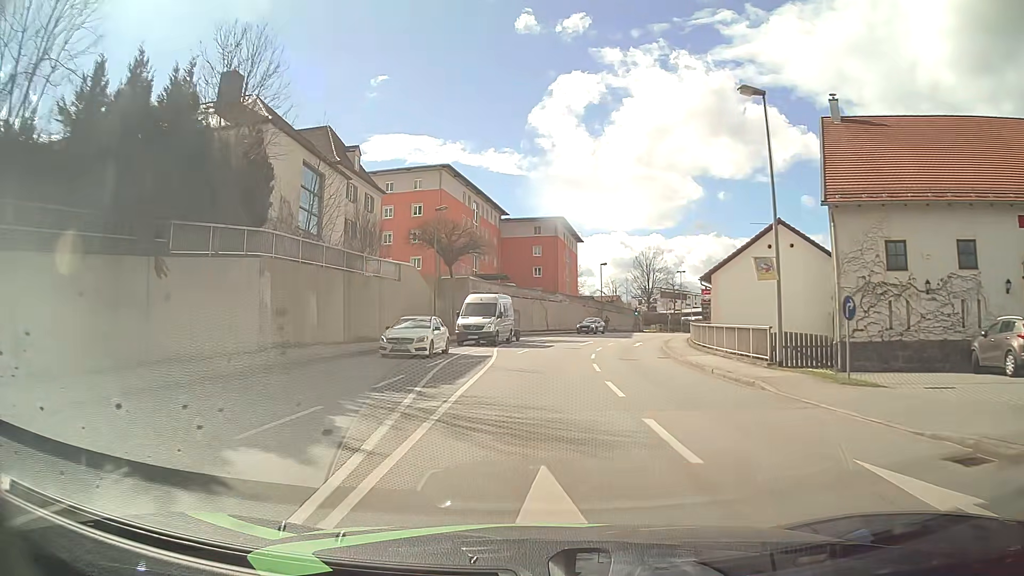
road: tertiary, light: Day
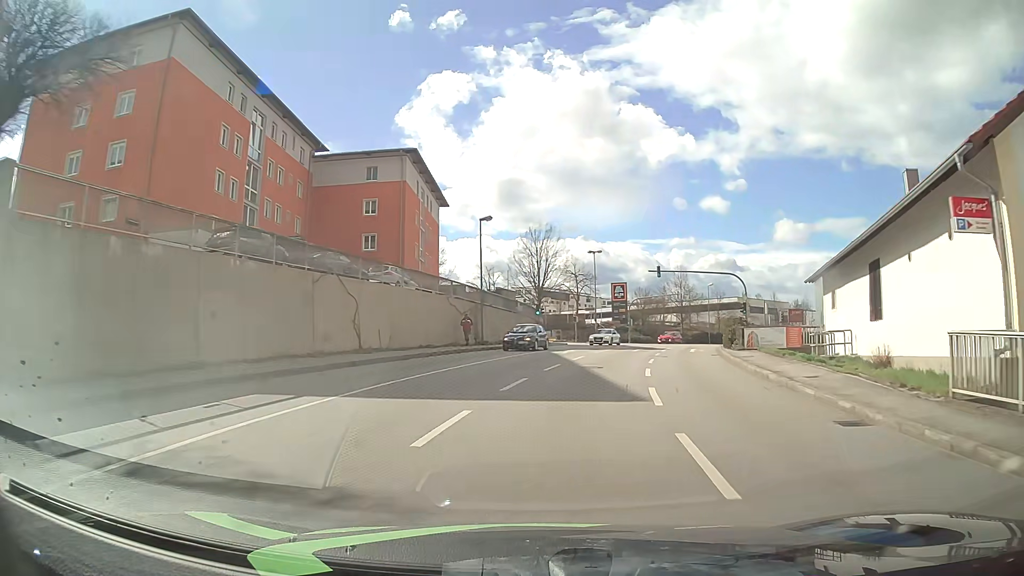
(+2.2, +37.6) m; +11°
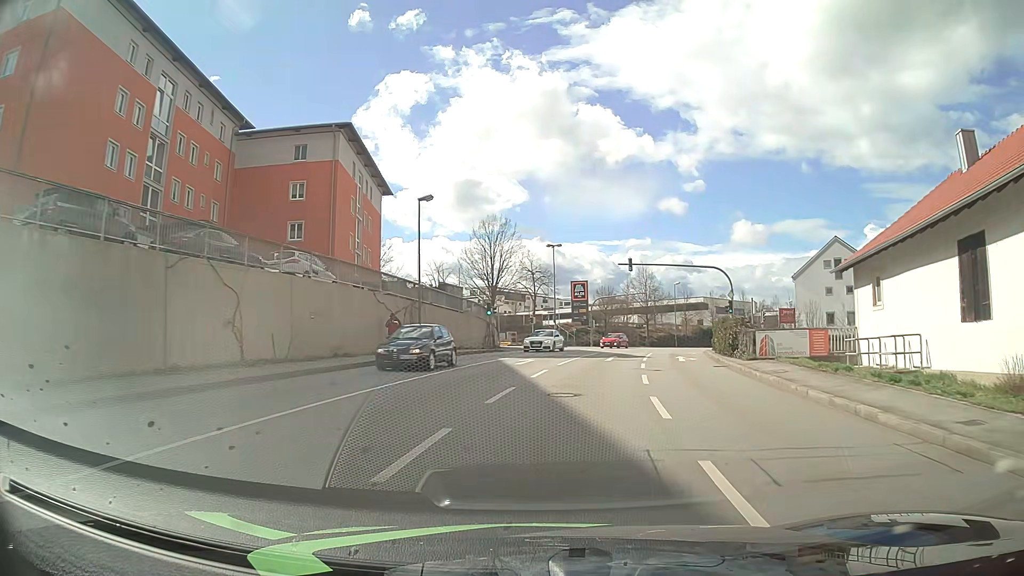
(+0.2, +7.5) m; +4°
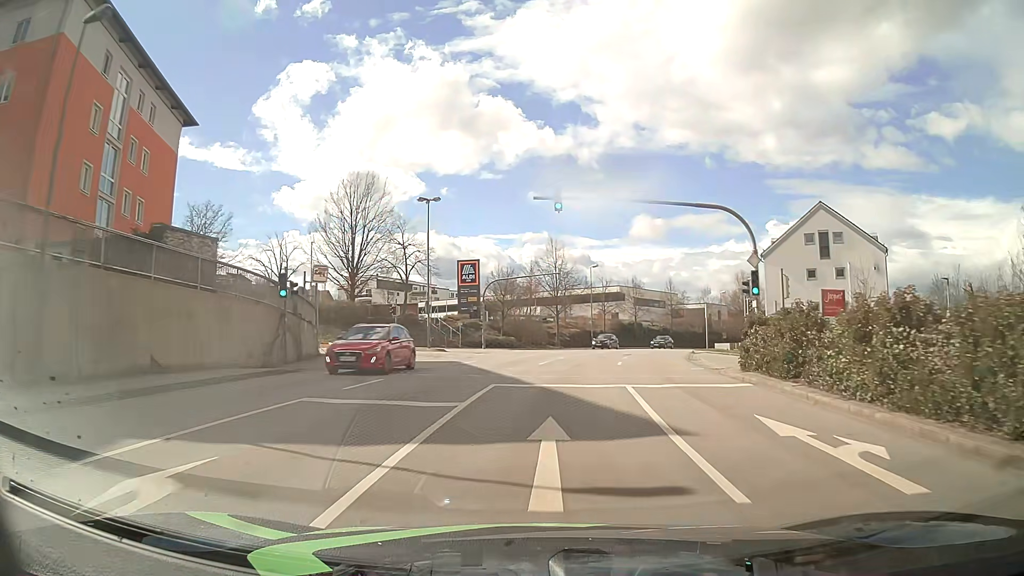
(+1.9, +22.4) m; +9°
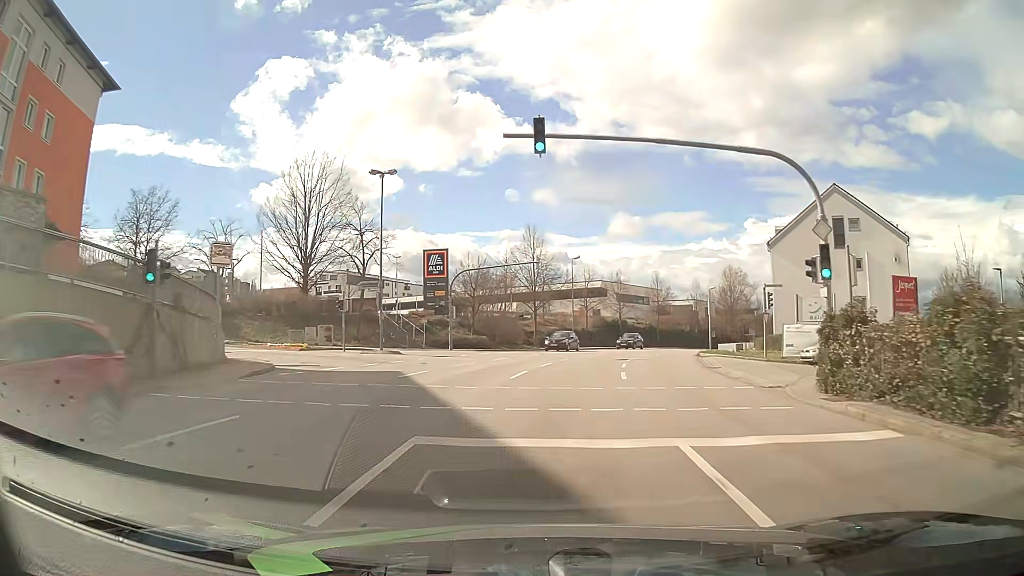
(+0.1, +7.6) m; +2°
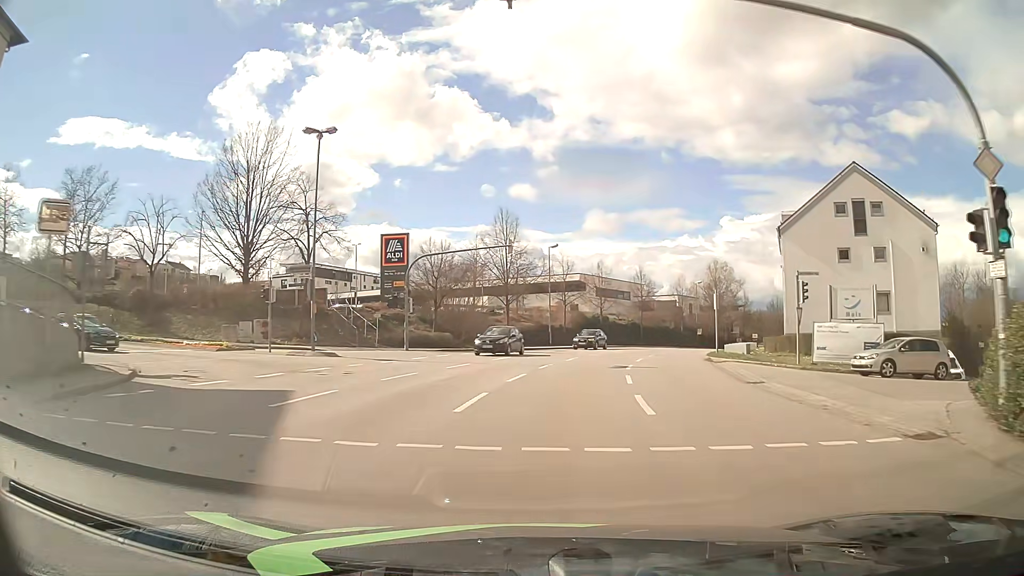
(+0.1, +7.7) m; +2°
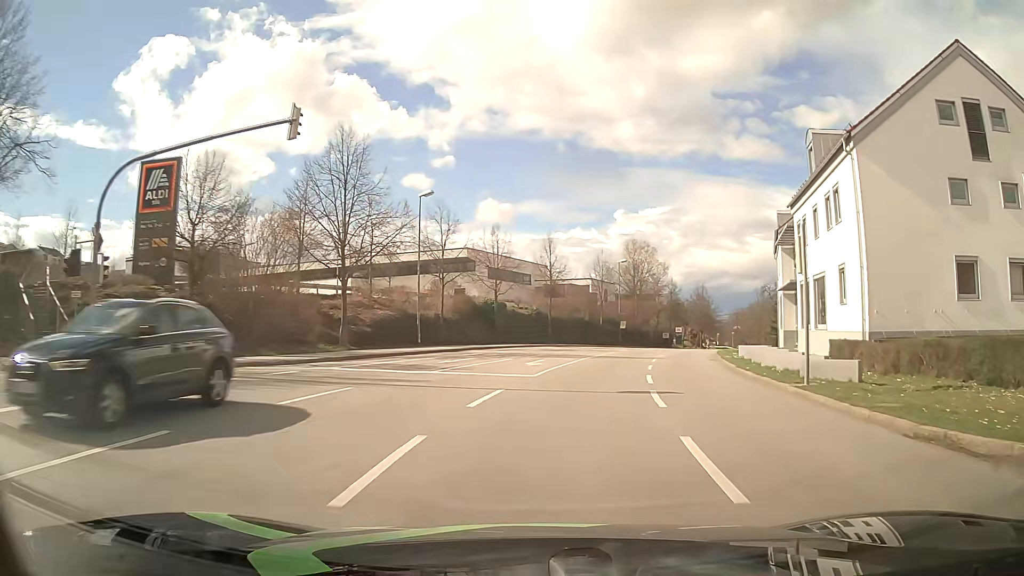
(+1.7, +23.7) m; +9°
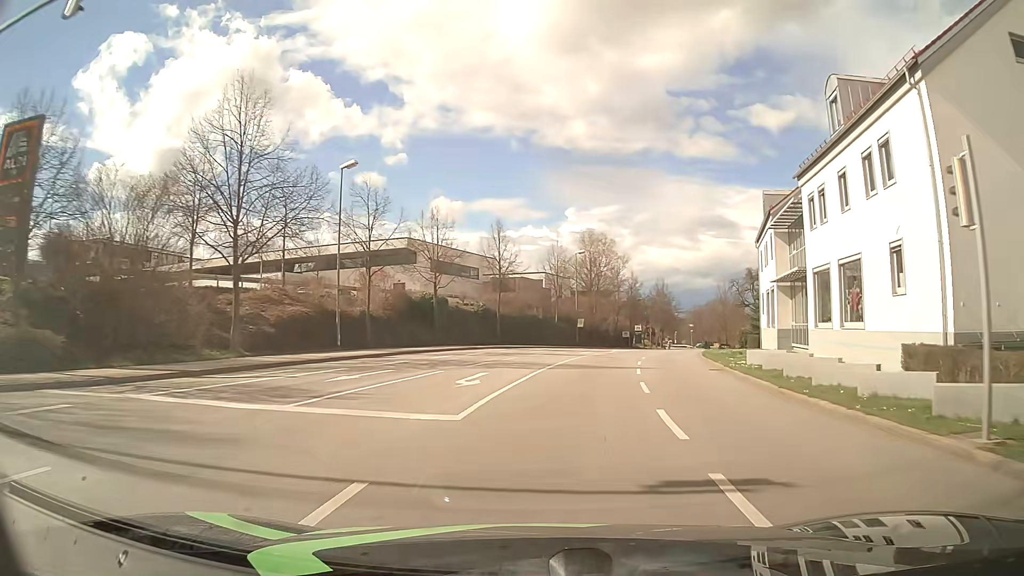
(+0.3, +8.1) m; +4°
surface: asphalt
(0, +10) (+1, +20) (+3, +30) (+5, +40) (+7, +49) (+10, +59) (+13, +68) (+16, +78) (+19, +88) (+22, +97) m
